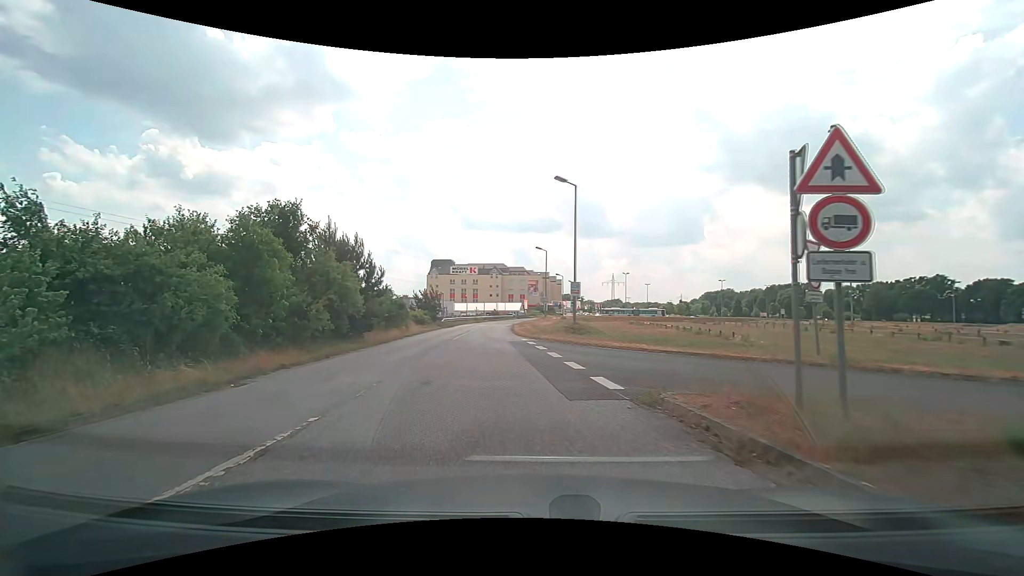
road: service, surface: asphalt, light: Day
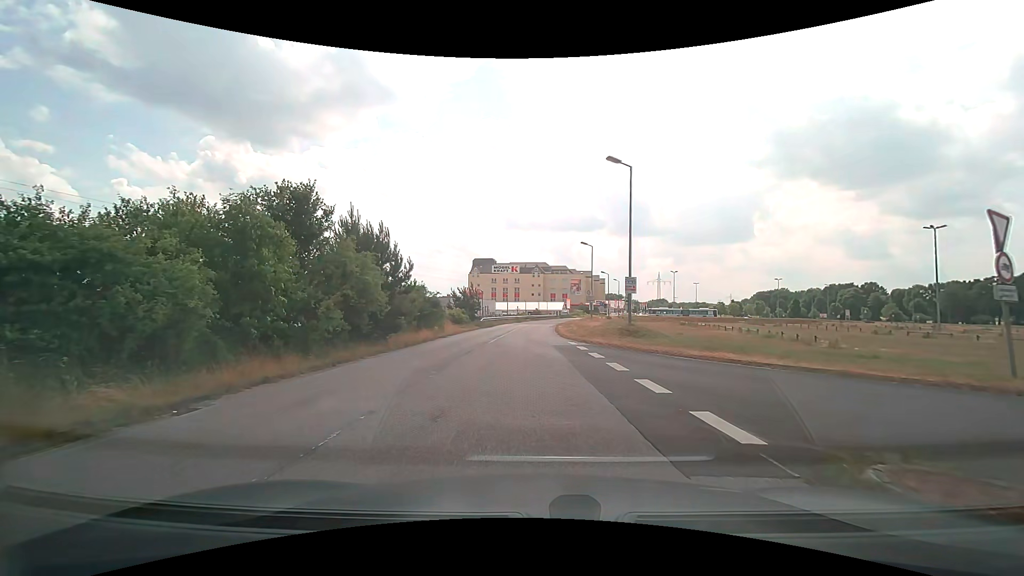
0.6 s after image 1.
(-0.2, +3.5) m; -5°
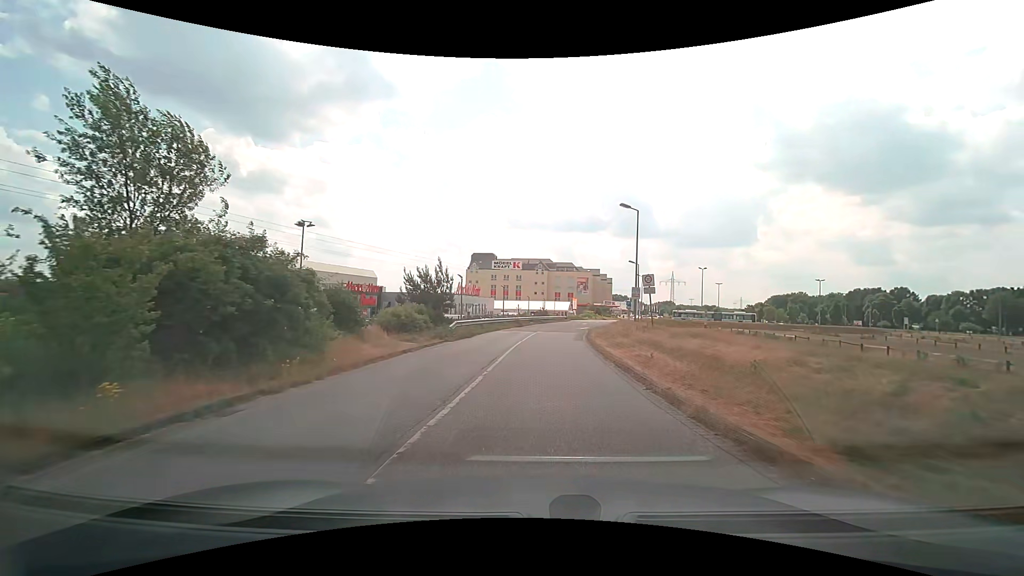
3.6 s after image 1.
(-0.7, +21.2) m; -1°
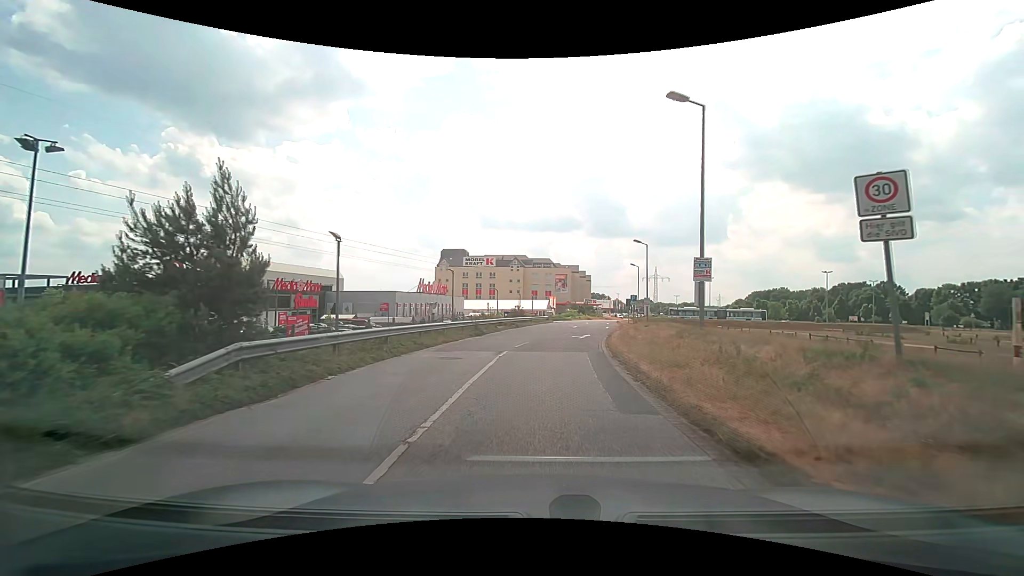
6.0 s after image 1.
(+0.5, +18.6) m; +3°
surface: paving_stones
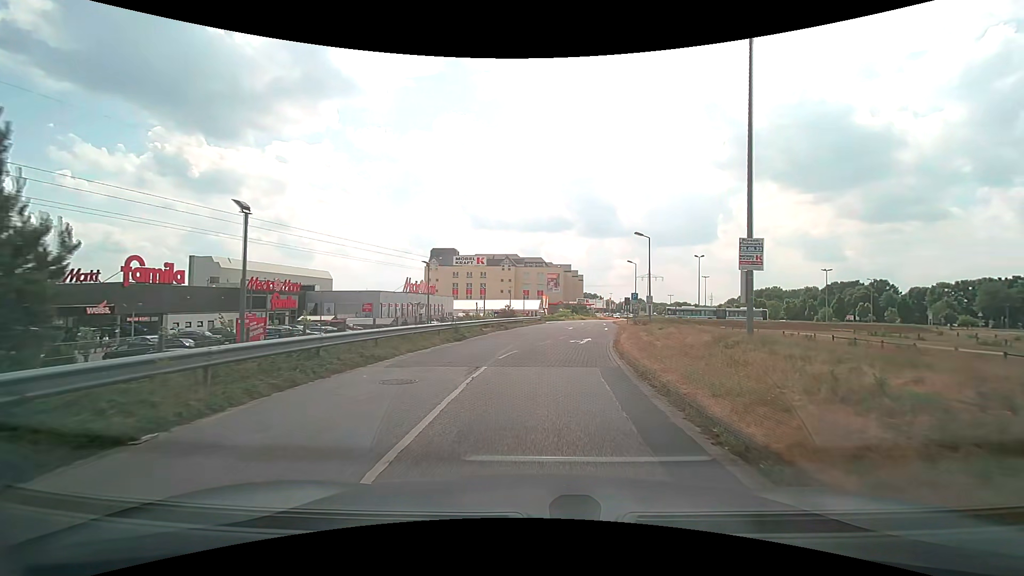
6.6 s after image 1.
(0.0, +4.7) m; +1°
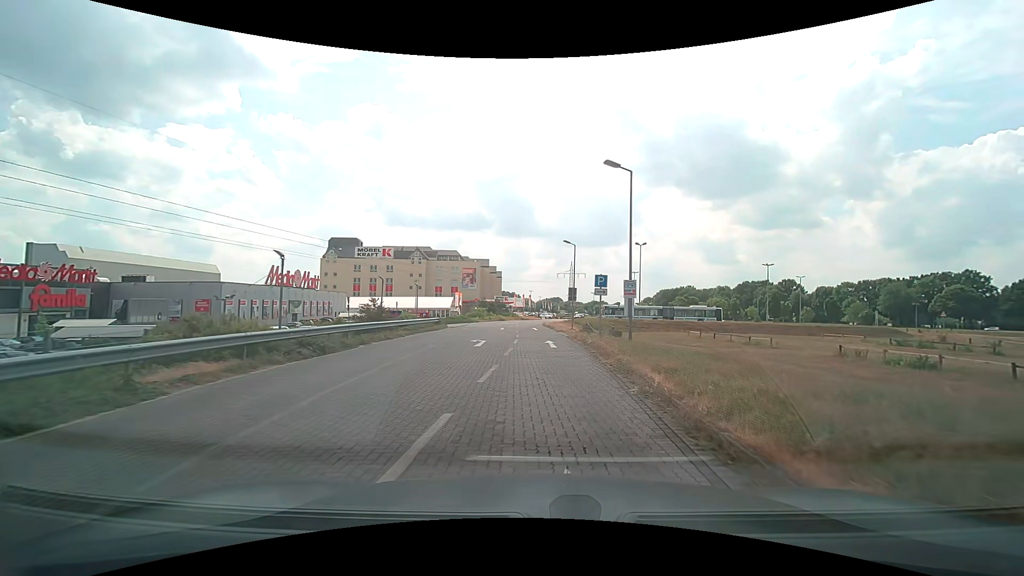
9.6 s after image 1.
(+1.6, +22.2) m; +8°
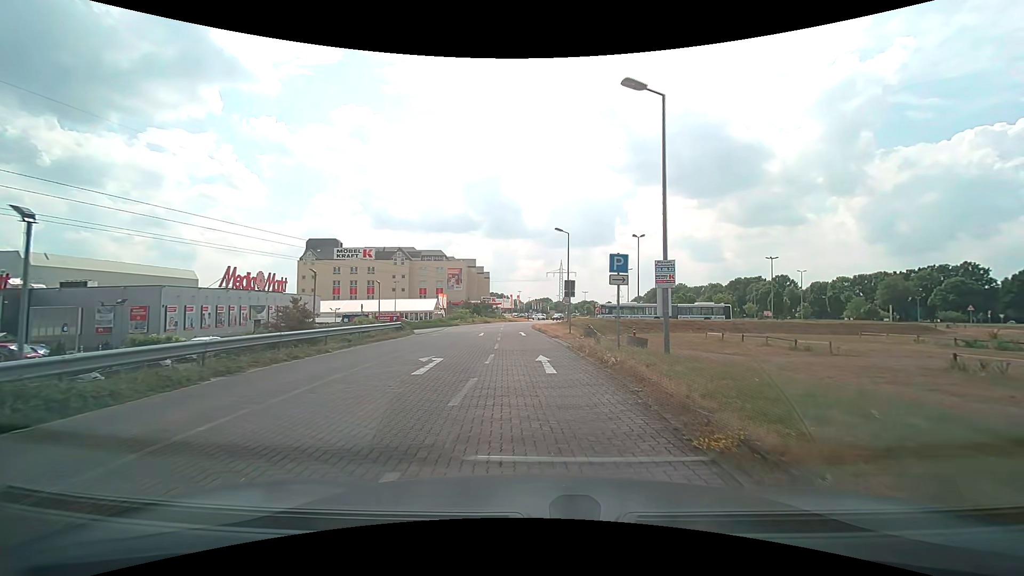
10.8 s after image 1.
(+0.3, +8.4) m; +2°
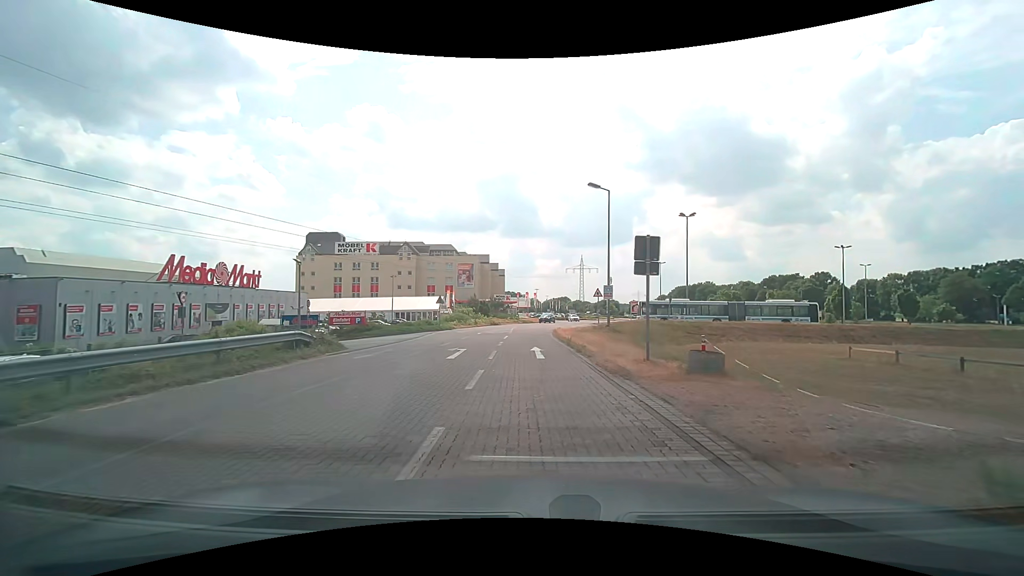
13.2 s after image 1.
(-0.1, +16.2) m; -2°
(0, +10) (0, +20) (0, +30) (0, +40) (+1, +50) (+3, +60) (+5, +70) (+8, +79) (+11, +89) (+14, +98) m
